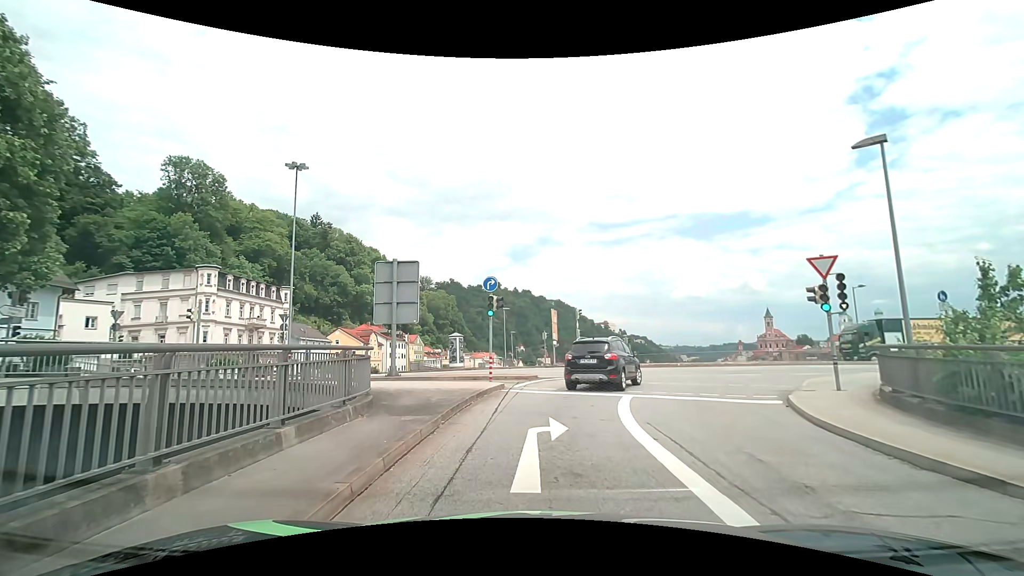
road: primary_link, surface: asphalt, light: Day
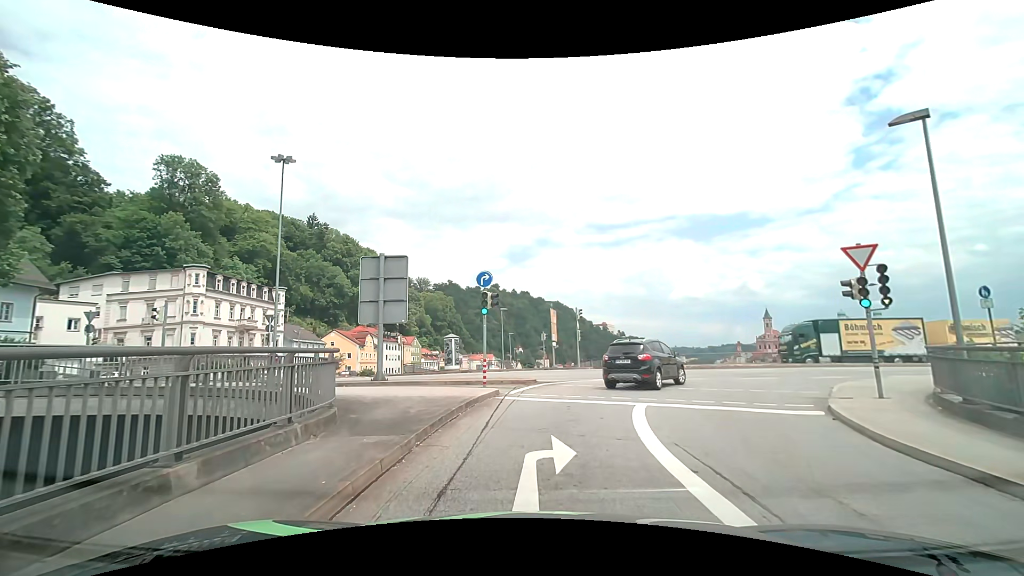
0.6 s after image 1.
(0.0, +1.9) m; +1°
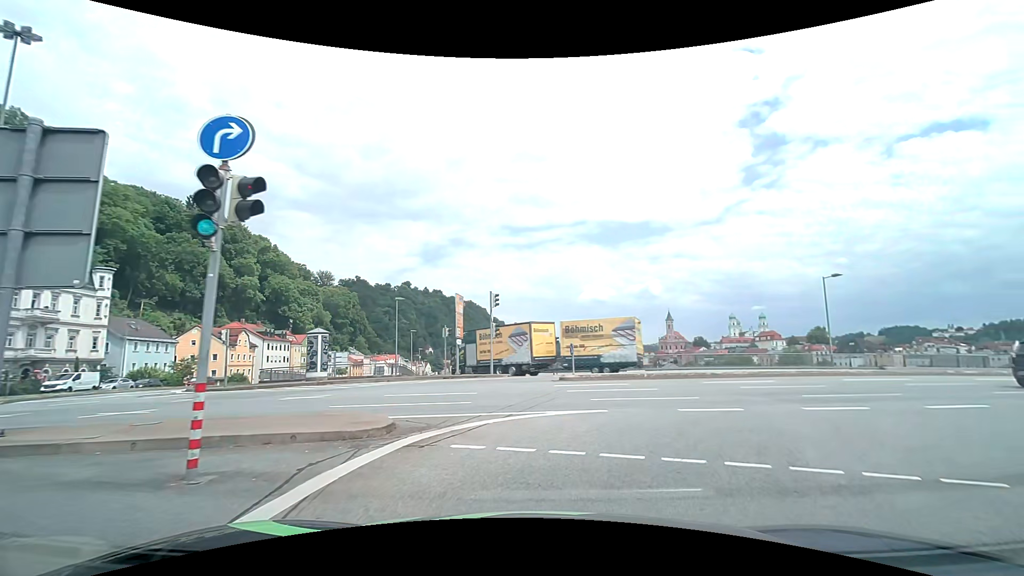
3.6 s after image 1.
(+0.6, +12.1) m; +8°
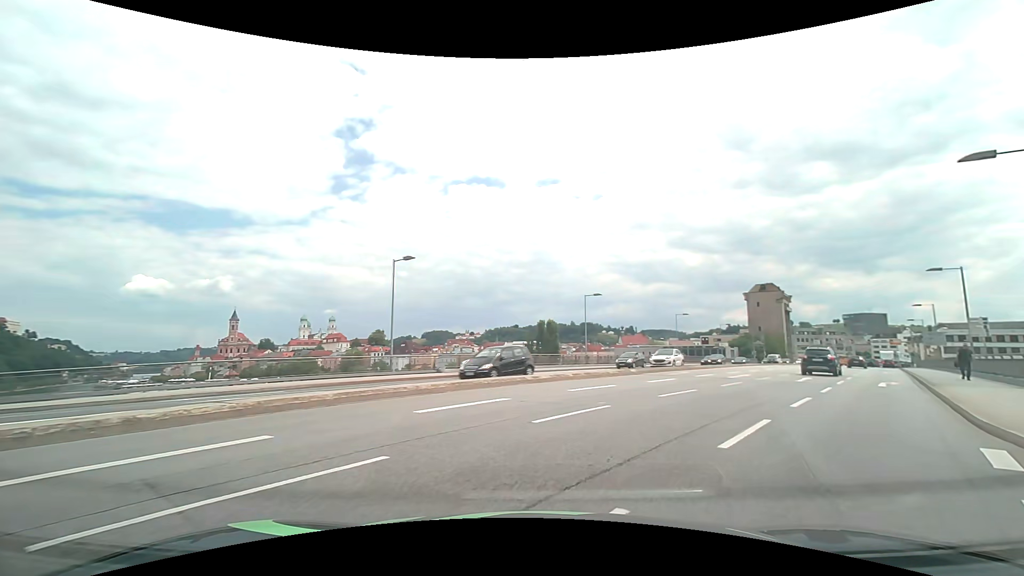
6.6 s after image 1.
(+5.9, +13.5) m; +47°
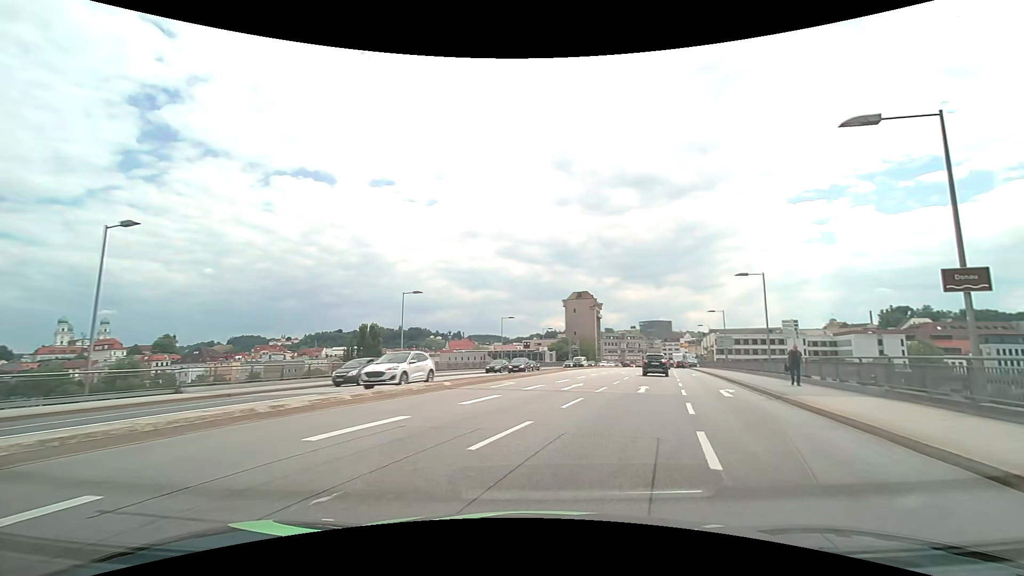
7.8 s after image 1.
(+1.3, +6.9) m; +19°
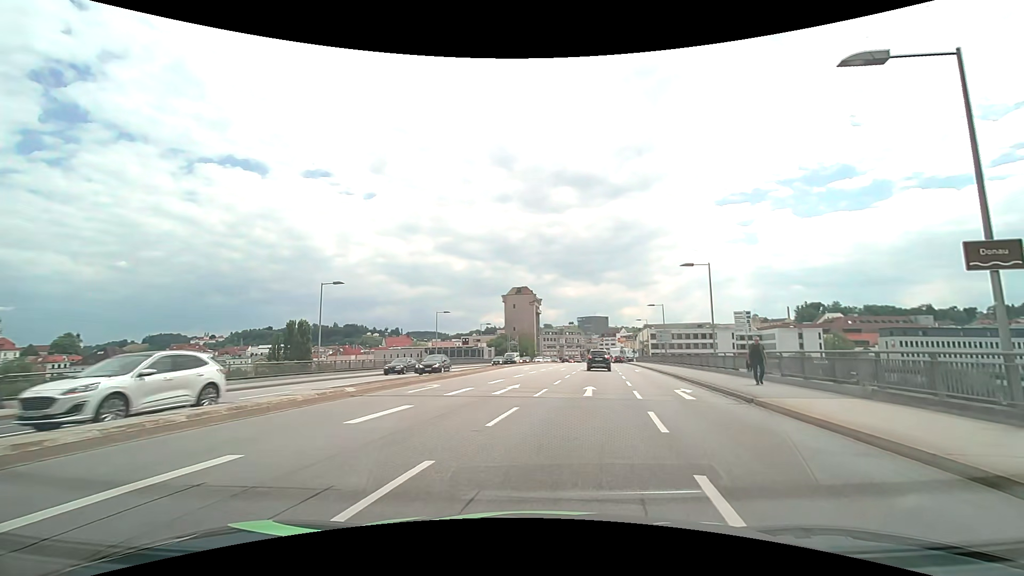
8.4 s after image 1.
(+0.3, +3.7) m; +7°
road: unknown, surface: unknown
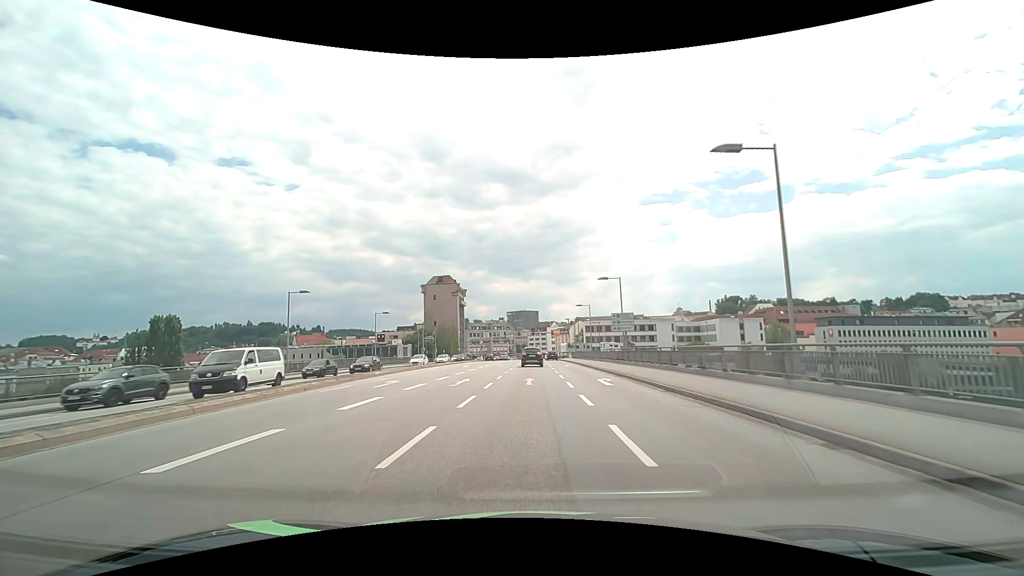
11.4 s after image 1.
(+2.8, +21.4) m; +9°
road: primary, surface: asphalt
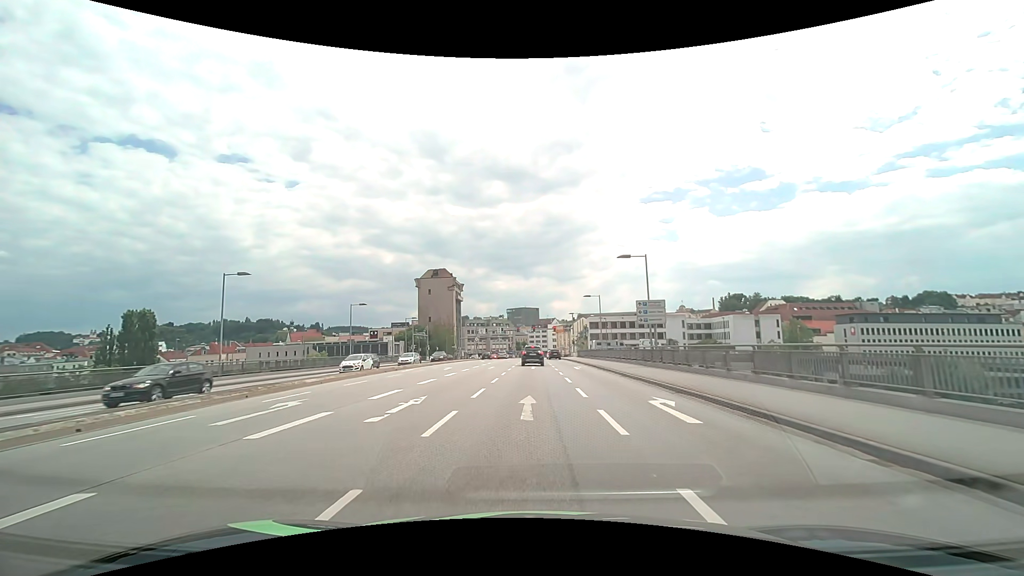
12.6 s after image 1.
(0.0, +10.0) m; 0°
(0, +10) (0, +20) (0, +30) (0, +40) (0, +50) (0, +60) (0, +70) (0, +80) (0, +90) (0, +100) m
